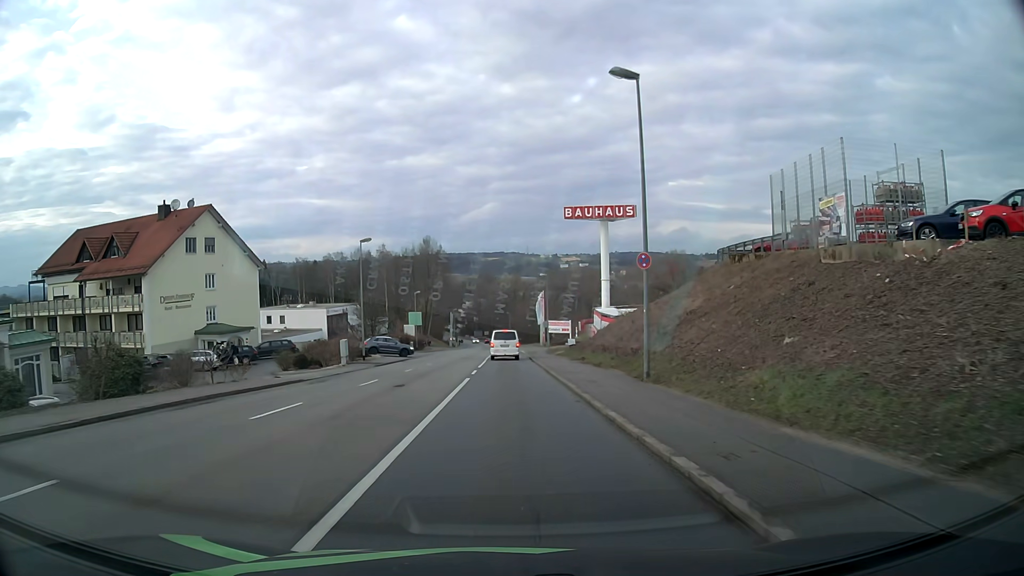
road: tertiary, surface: asphalt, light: Day
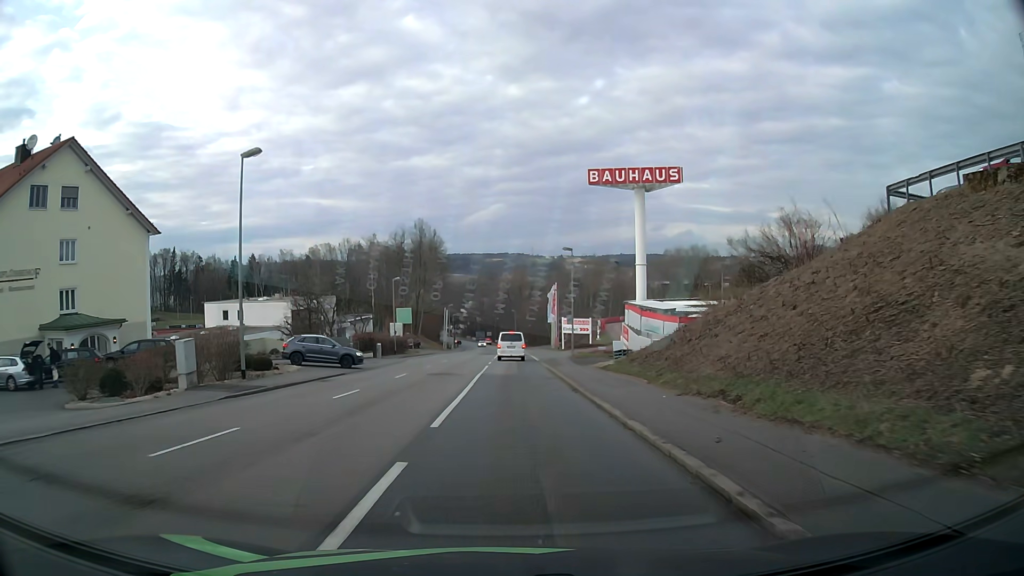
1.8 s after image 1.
(-0.1, +22.1) m; 0°
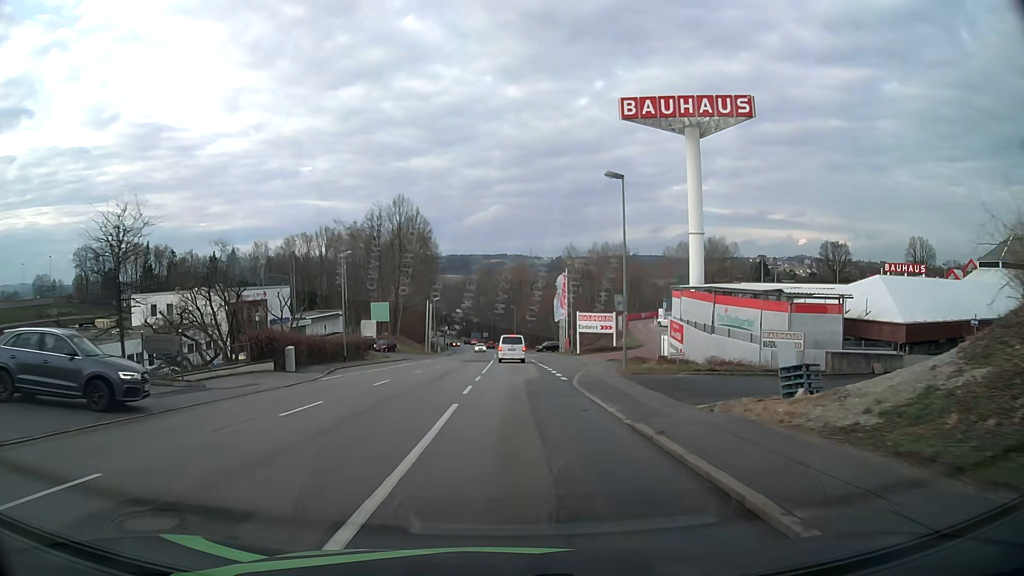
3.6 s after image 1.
(0.0, +22.3) m; 0°
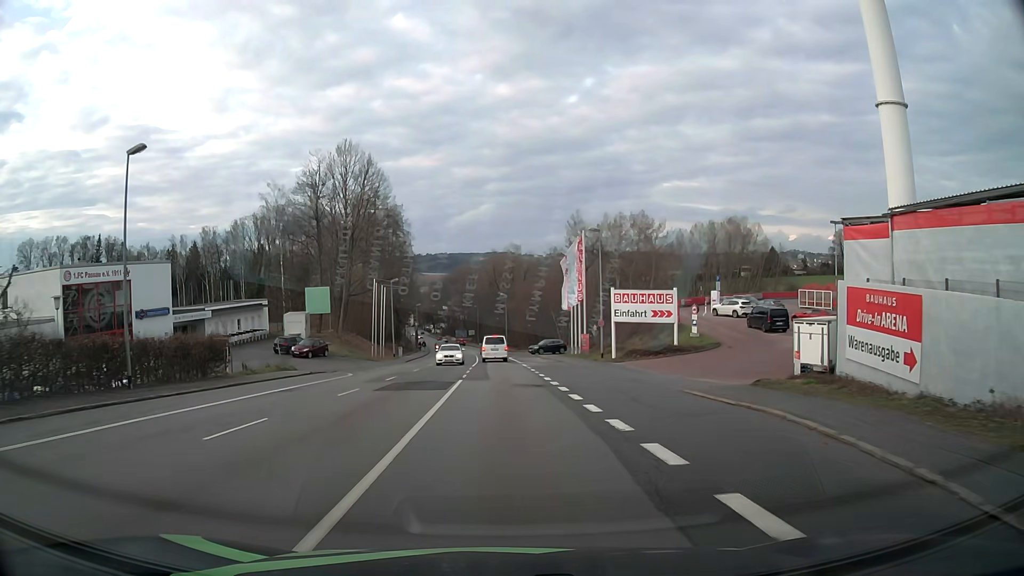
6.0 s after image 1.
(+0.1, +29.7) m; +1°
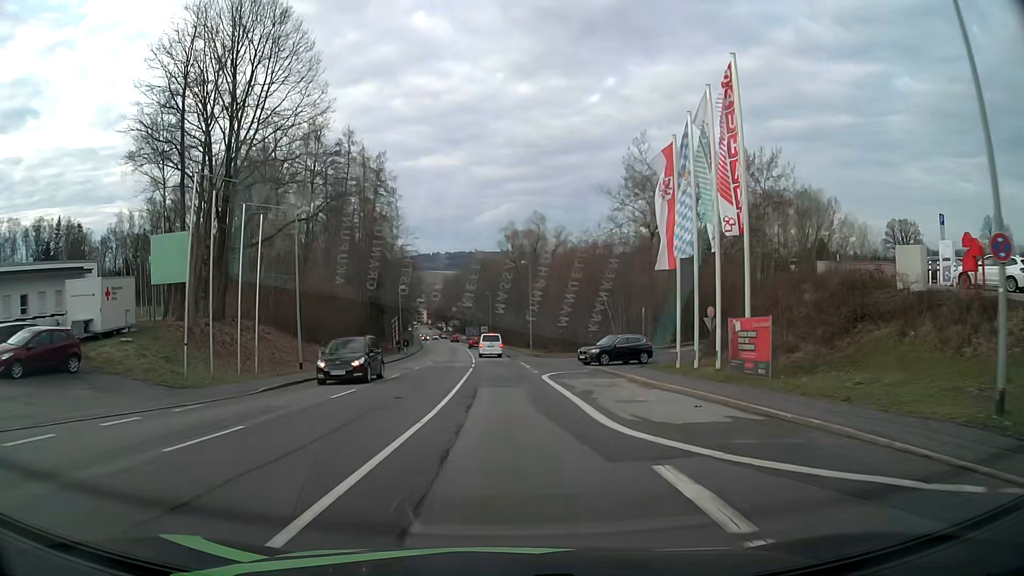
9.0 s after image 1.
(-0.3, +37.2) m; -2°
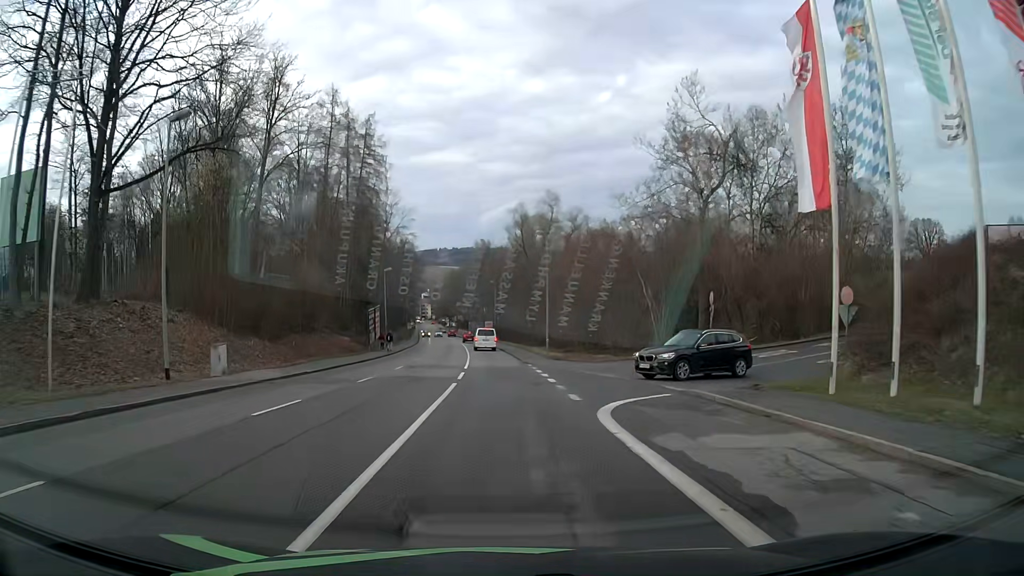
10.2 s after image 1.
(0.0, +14.9) m; 0°
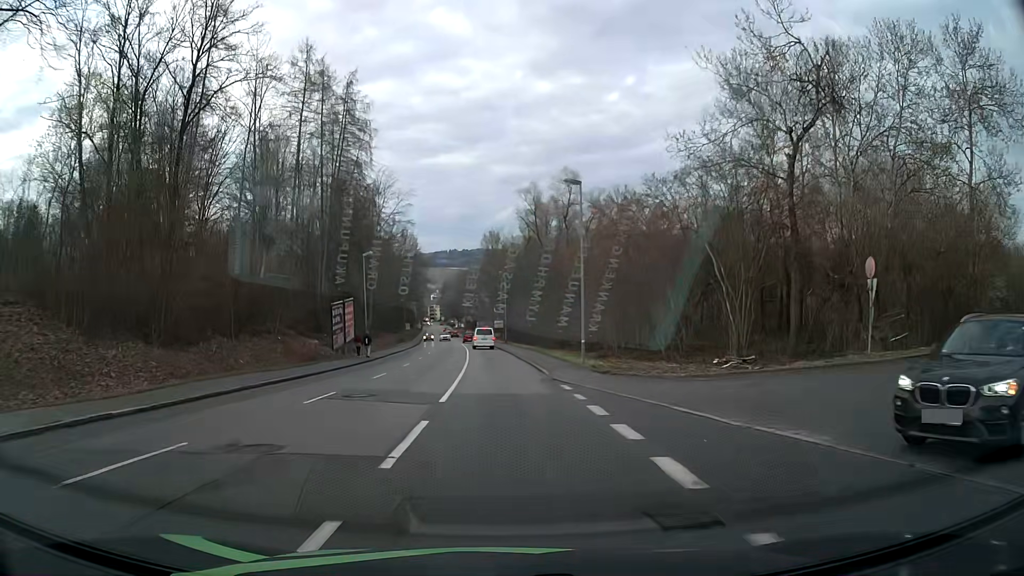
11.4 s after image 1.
(-0.1, +14.9) m; -1°
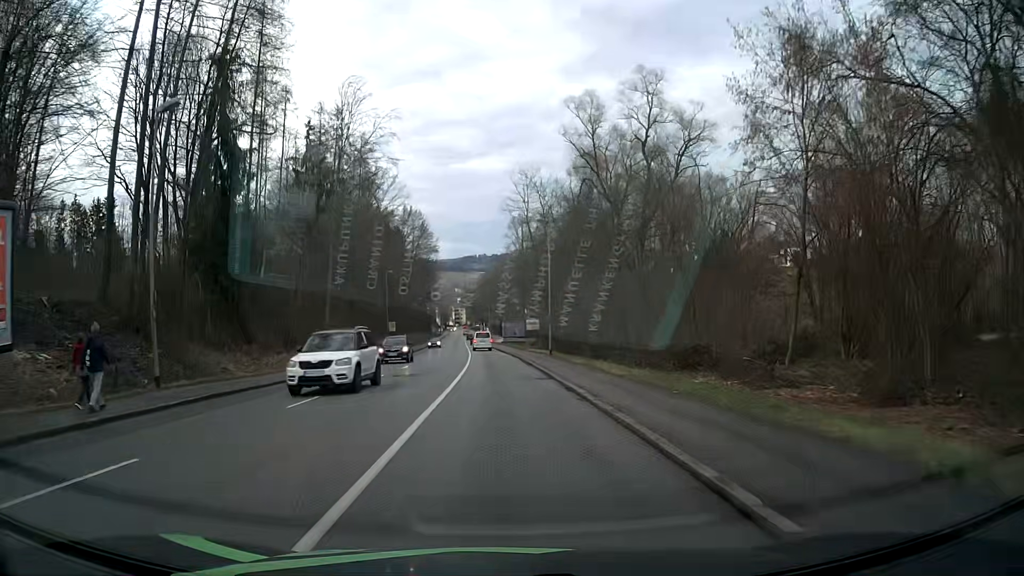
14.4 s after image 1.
(-0.7, +37.4) m; -2°
(0, +10) (0, +20) (-1, +30) (-1, +40) (-2, +50) (-2, +60) (-3, +70) (-4, +80) (-4, +90) (-5, +100) m
